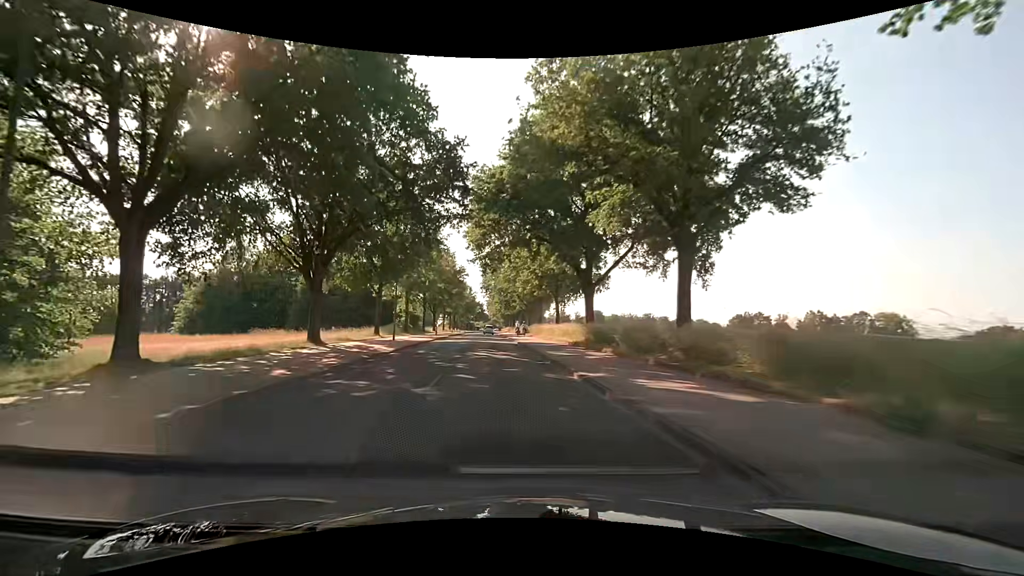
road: secondary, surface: asphalt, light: Day
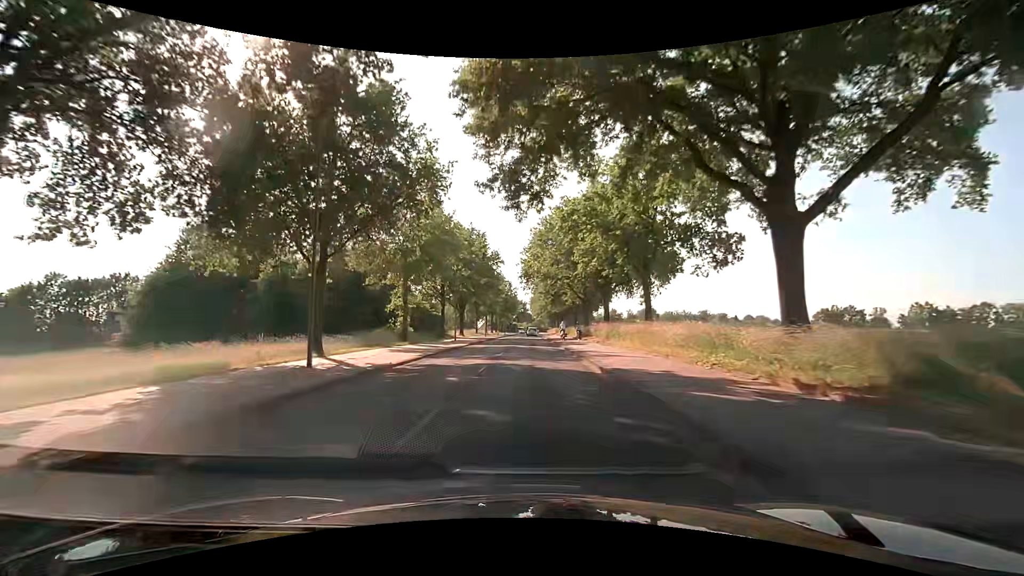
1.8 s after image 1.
(-1.2, +23.2) m; -5°
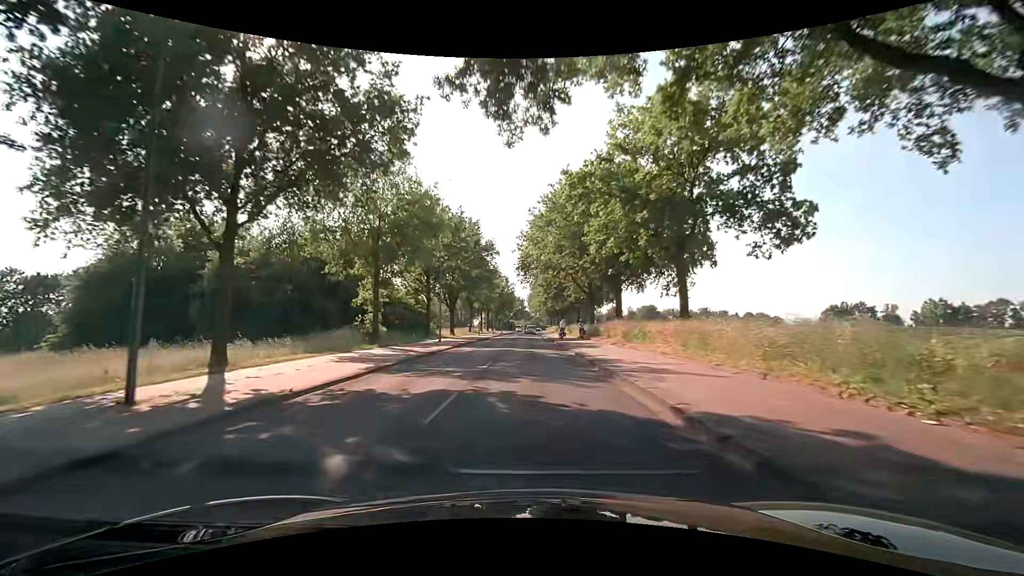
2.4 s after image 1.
(+0.1, +7.8) m; +1°
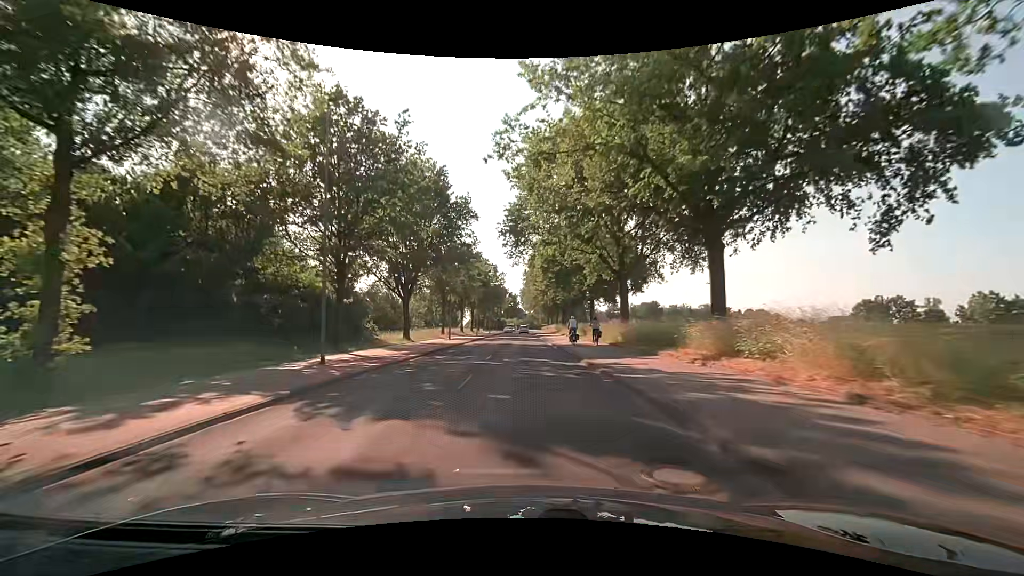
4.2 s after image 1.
(+0.1, +23.4) m; 0°
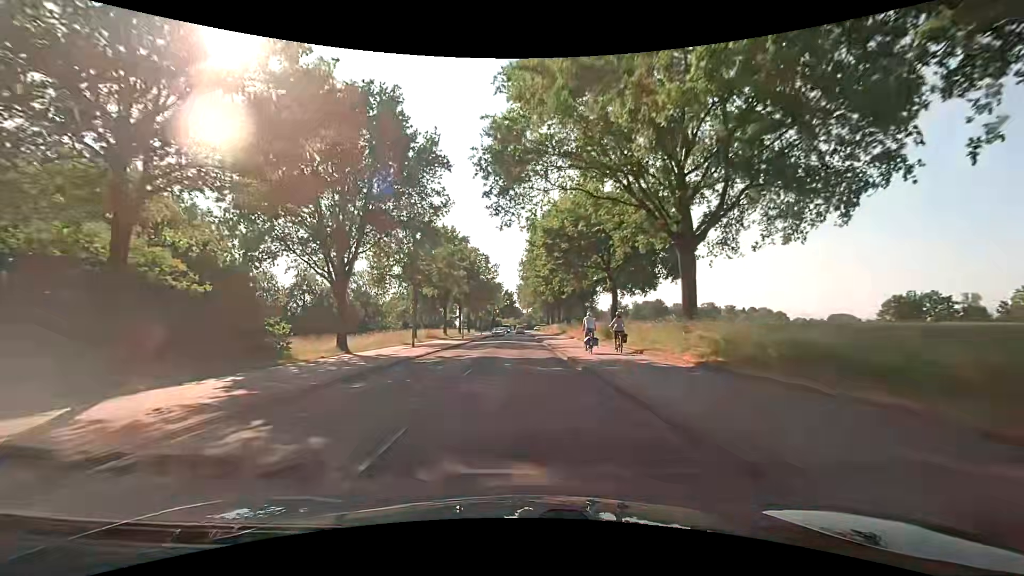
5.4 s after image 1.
(+0.2, +15.5) m; +1°
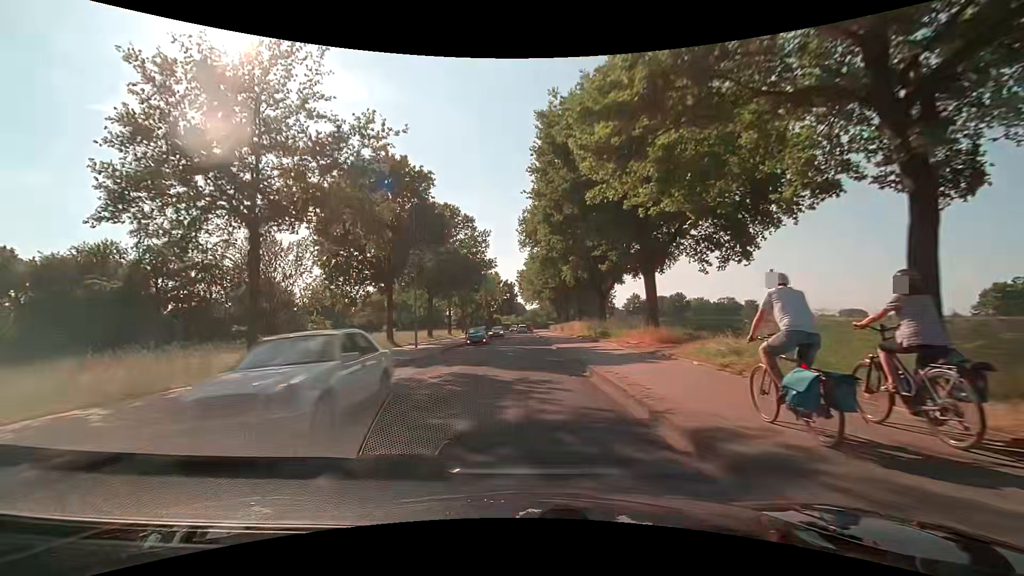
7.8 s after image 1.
(-0.3, +31.1) m; -1°
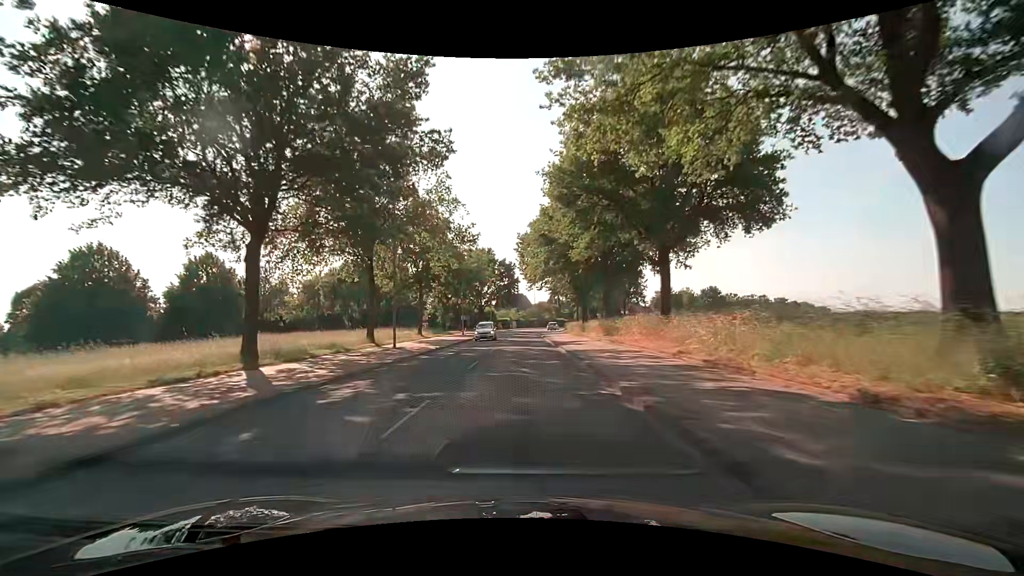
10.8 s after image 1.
(+0.4, +38.8) m; 0°
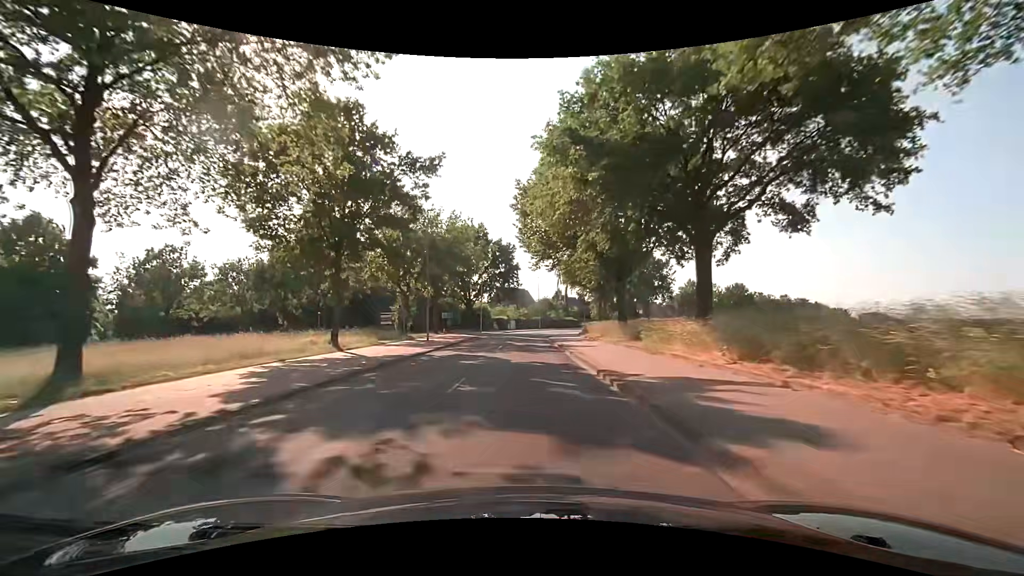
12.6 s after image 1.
(-0.1, +23.3) m; 0°
(0, +10) (0, +20) (0, +30) (0, +40) (0, +50) (+1, +60) (+2, +70) (+5, +80) (+8, +89) (+11, +98) m
